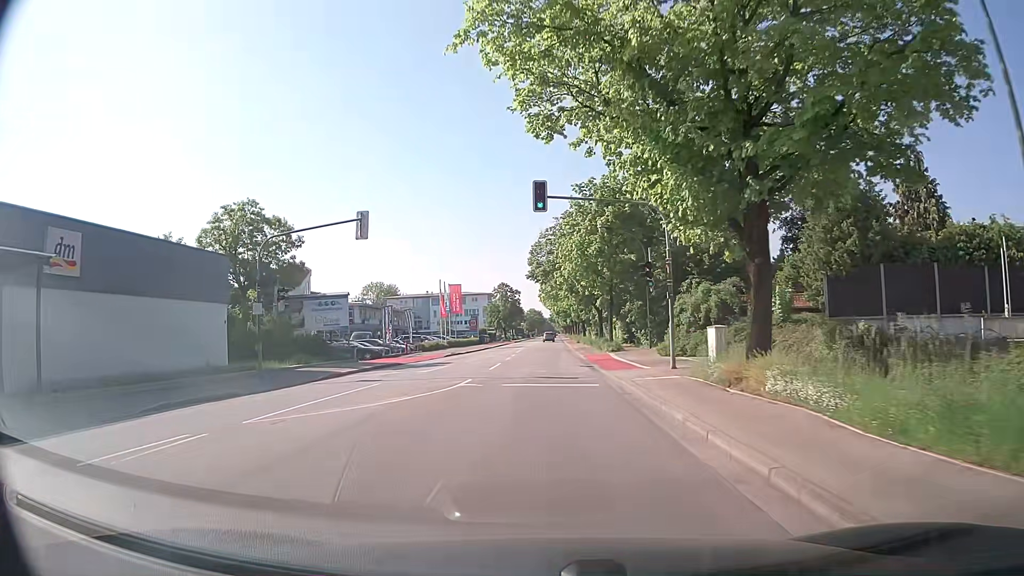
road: secondary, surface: asphalt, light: Day
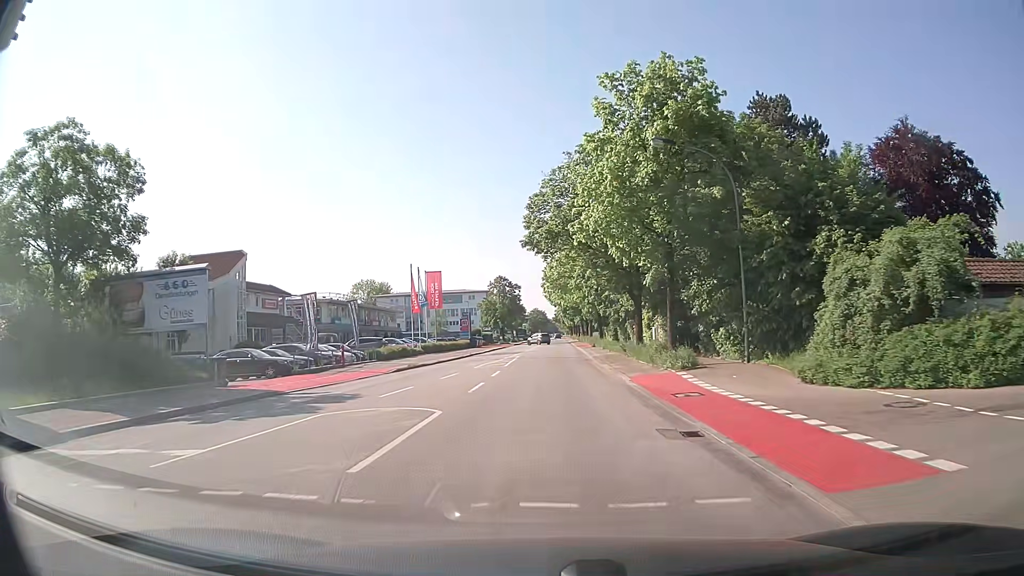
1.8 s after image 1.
(-0.2, +18.7) m; -1°
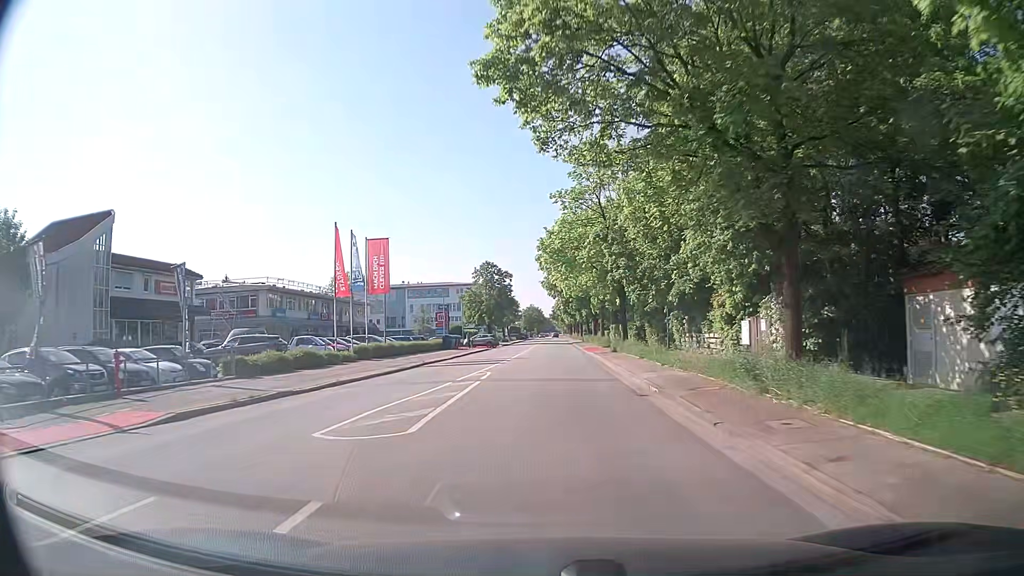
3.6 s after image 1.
(+0.3, +20.6) m; +1°
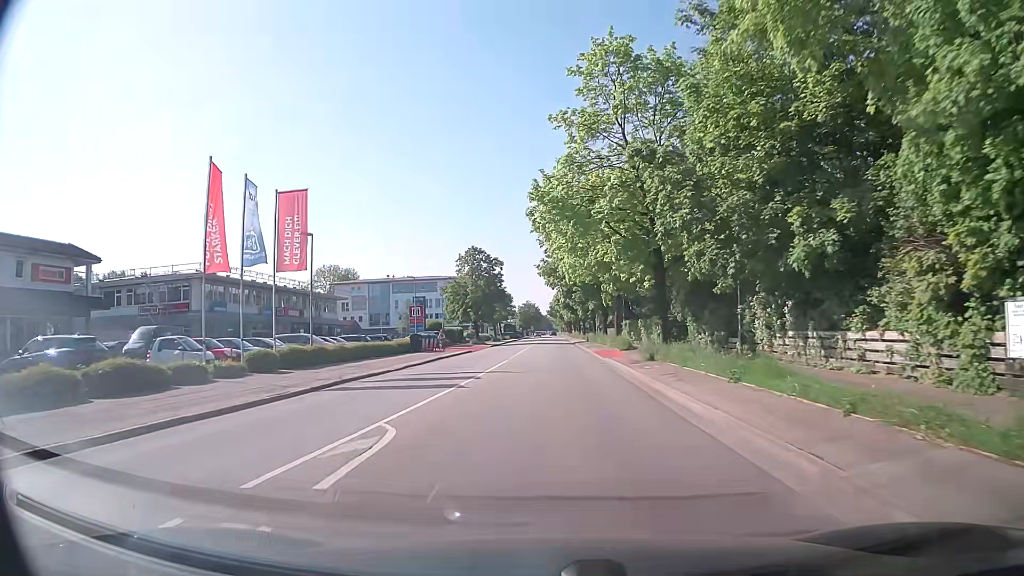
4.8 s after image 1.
(0.0, +14.8) m; 0°
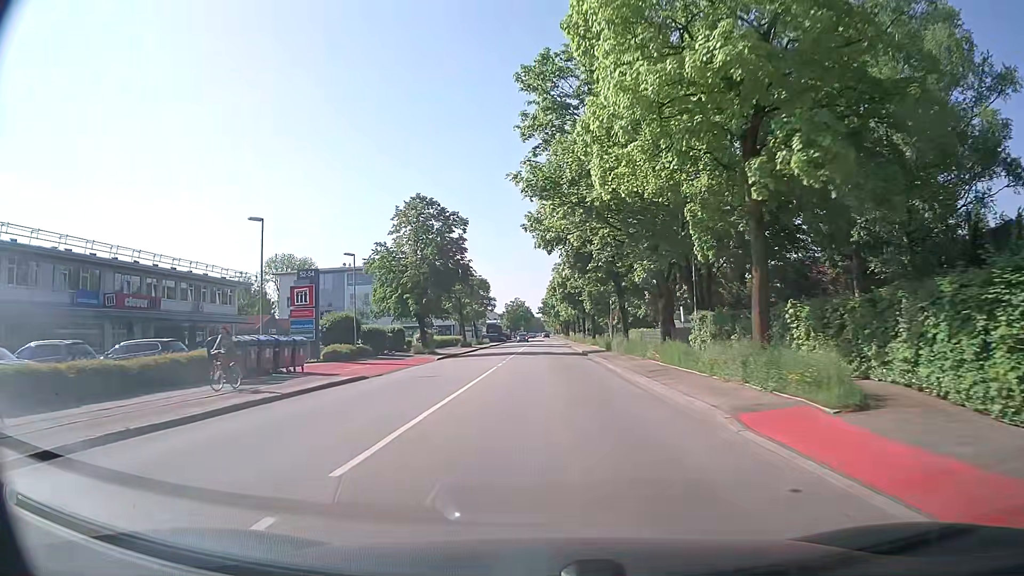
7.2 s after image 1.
(+0.3, +31.7) m; +1°
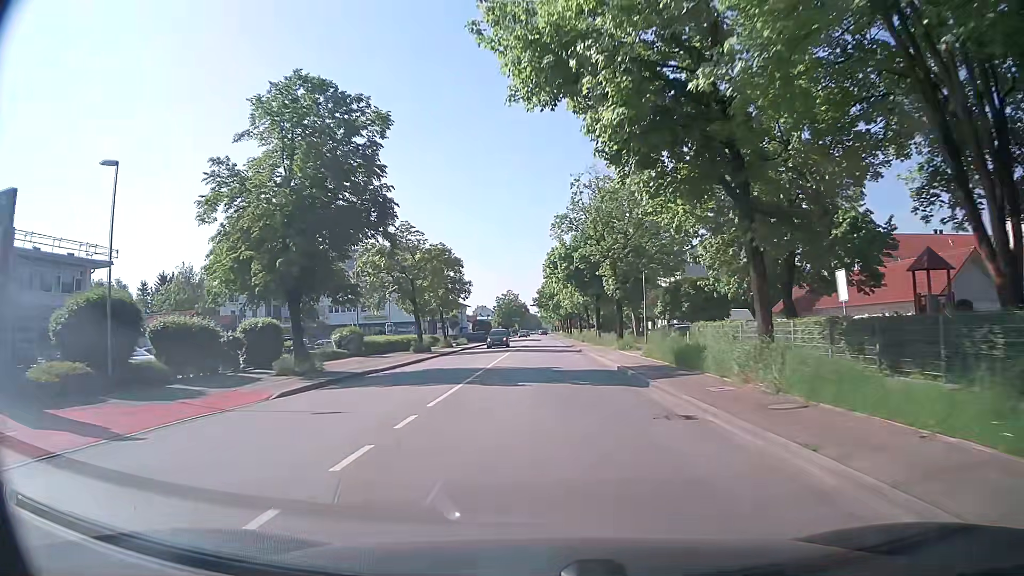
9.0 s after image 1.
(+0.3, +24.8) m; +1°
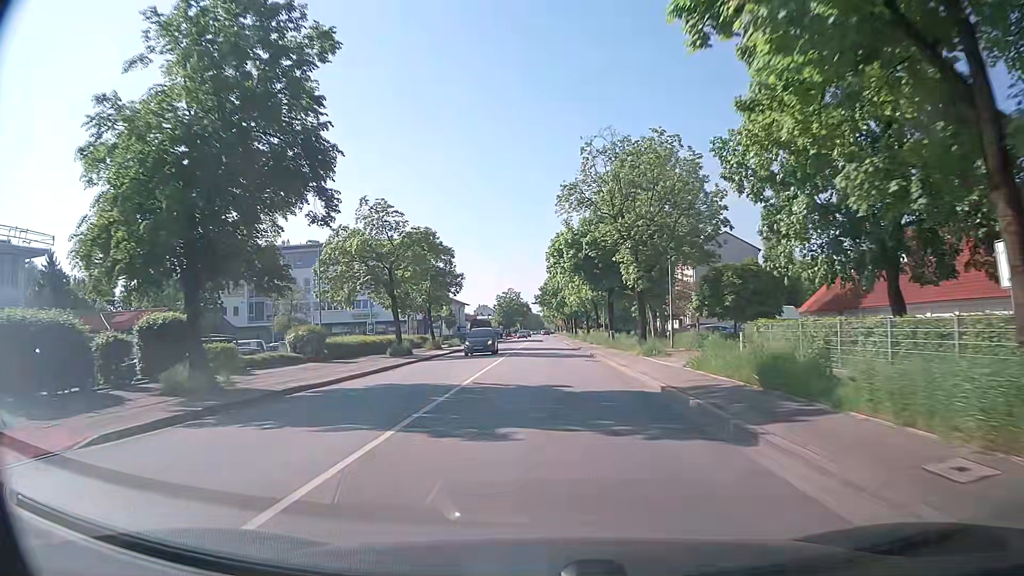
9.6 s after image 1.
(-0.1, +8.0) m; -1°
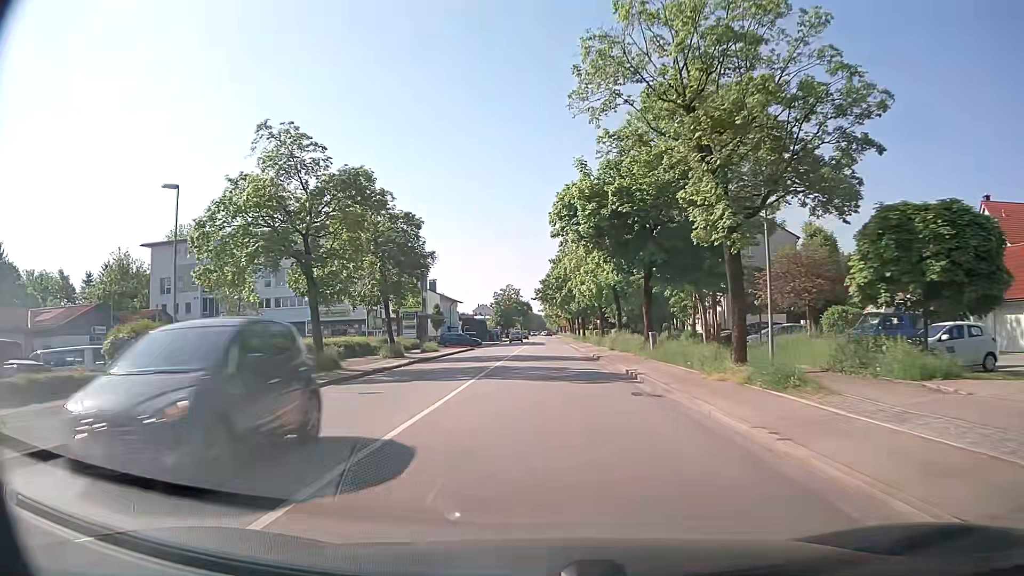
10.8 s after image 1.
(+0.1, +15.3) m; 0°
(0, +10) (0, +20) (0, +30) (0, +40) (0, +50) (0, +60) (0, +70) (0, +80) (0, +90) (0, +100) m
